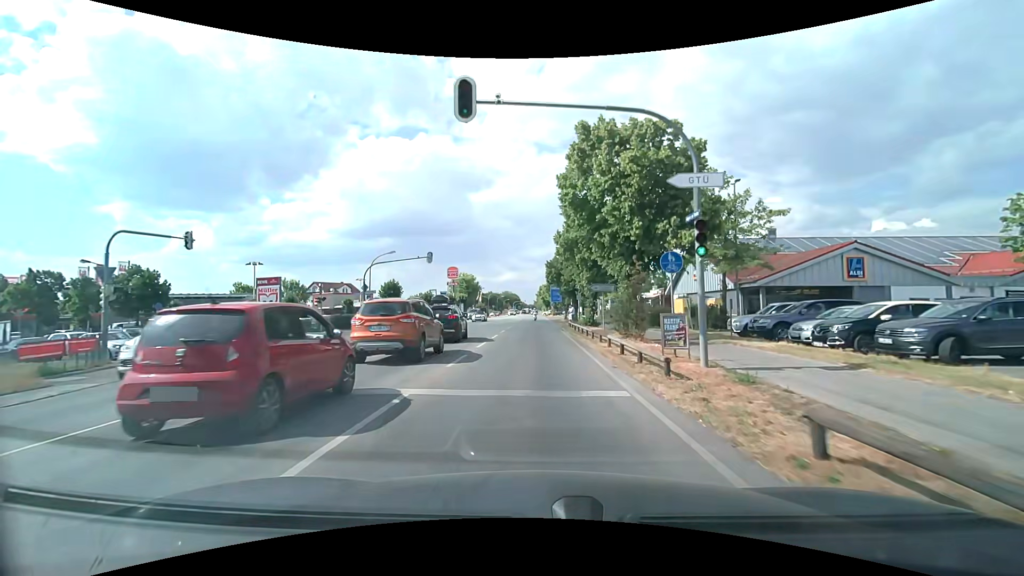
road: secondary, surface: asphalt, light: Day
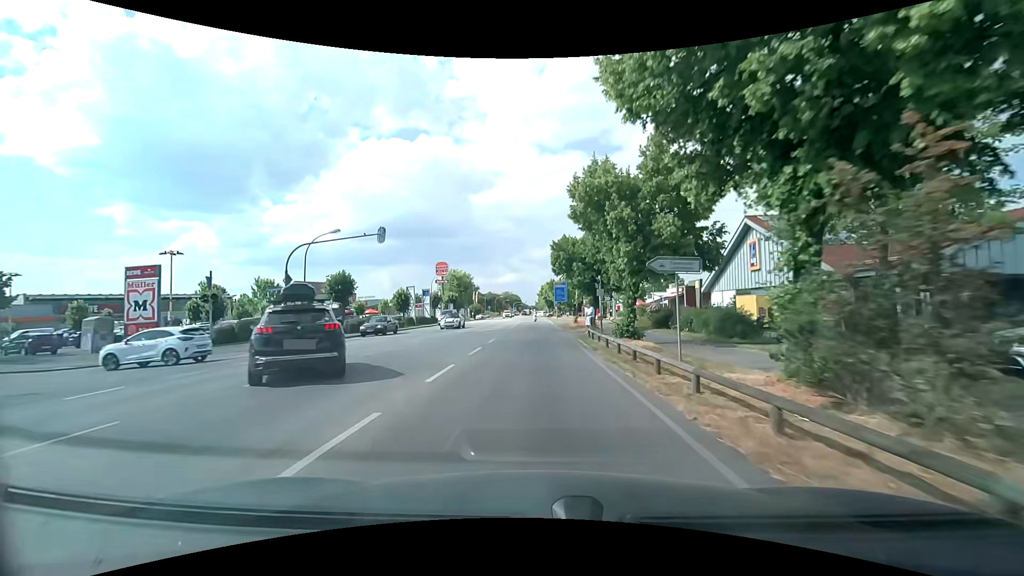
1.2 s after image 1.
(-0.1, +14.3) m; -1°
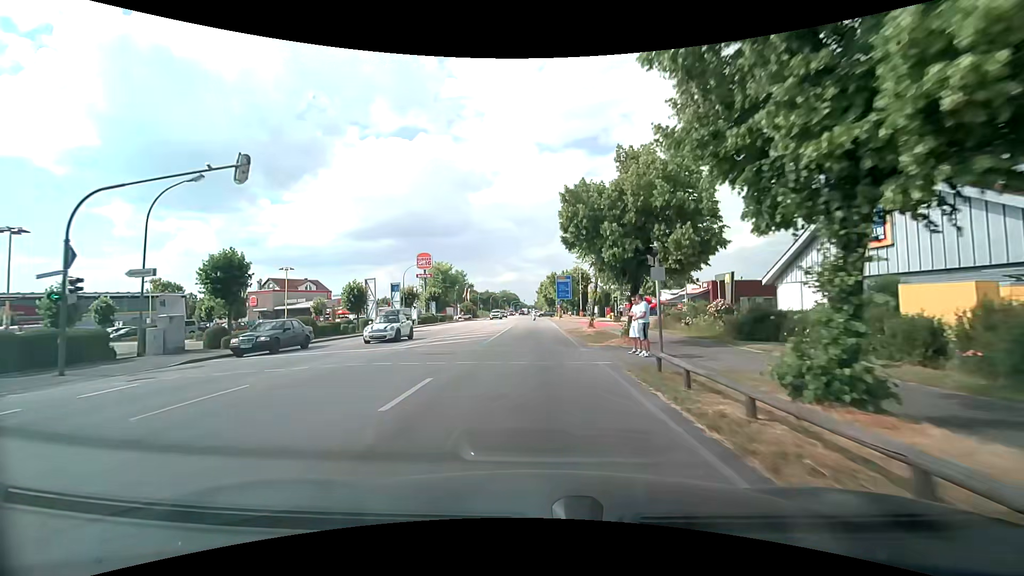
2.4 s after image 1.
(0.0, +14.6) m; 0°
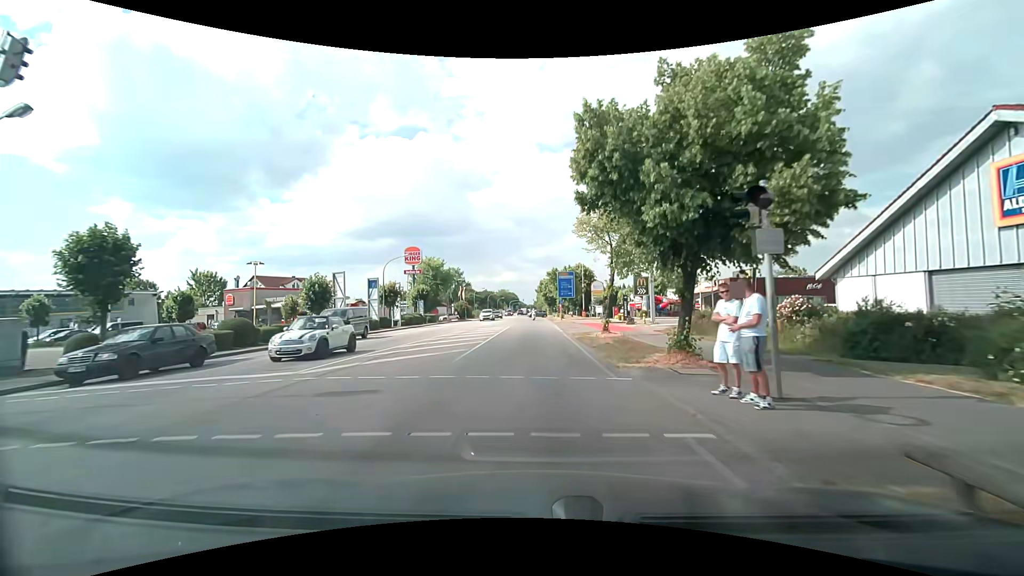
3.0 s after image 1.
(0.0, +7.4) m; 0°
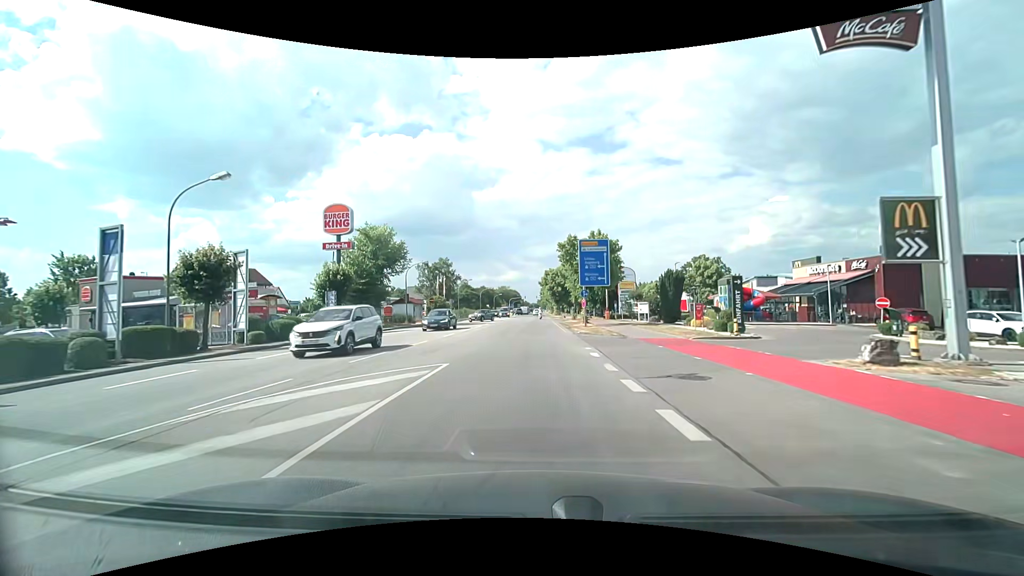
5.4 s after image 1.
(0.0, +30.1) m; 0°
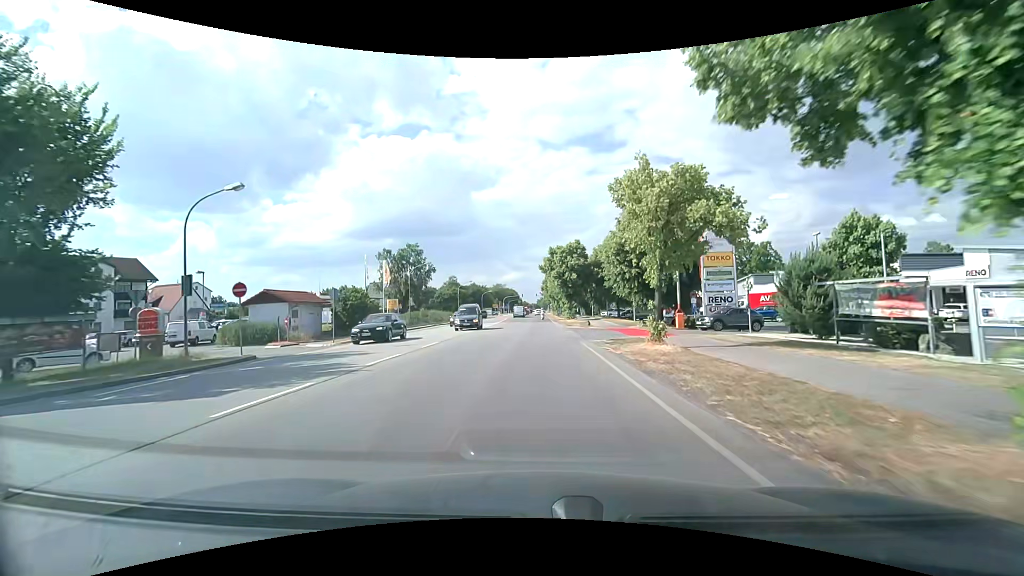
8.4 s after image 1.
(-0.1, +36.5) m; 0°
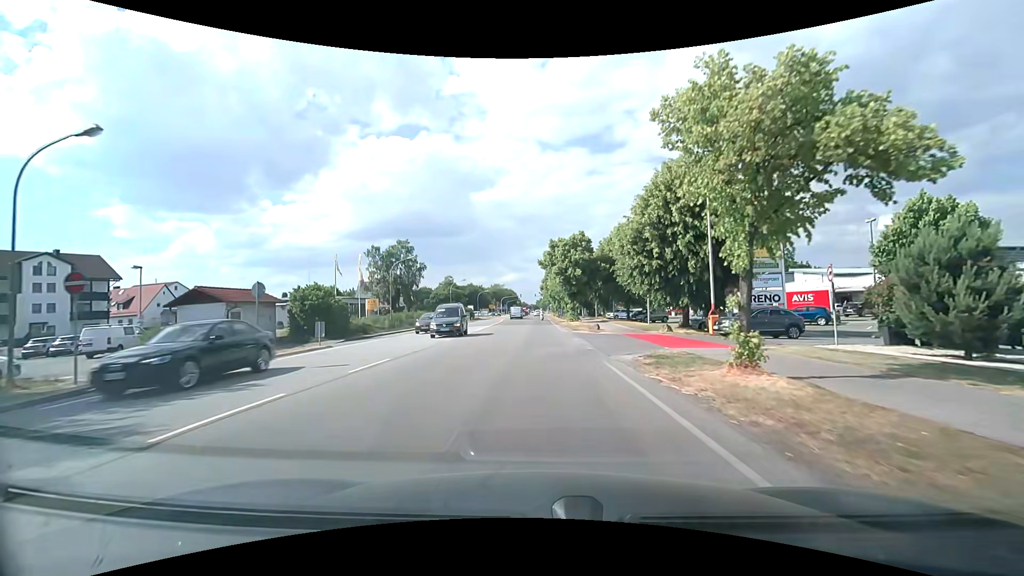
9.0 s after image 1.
(0.0, +7.1) m; 0°
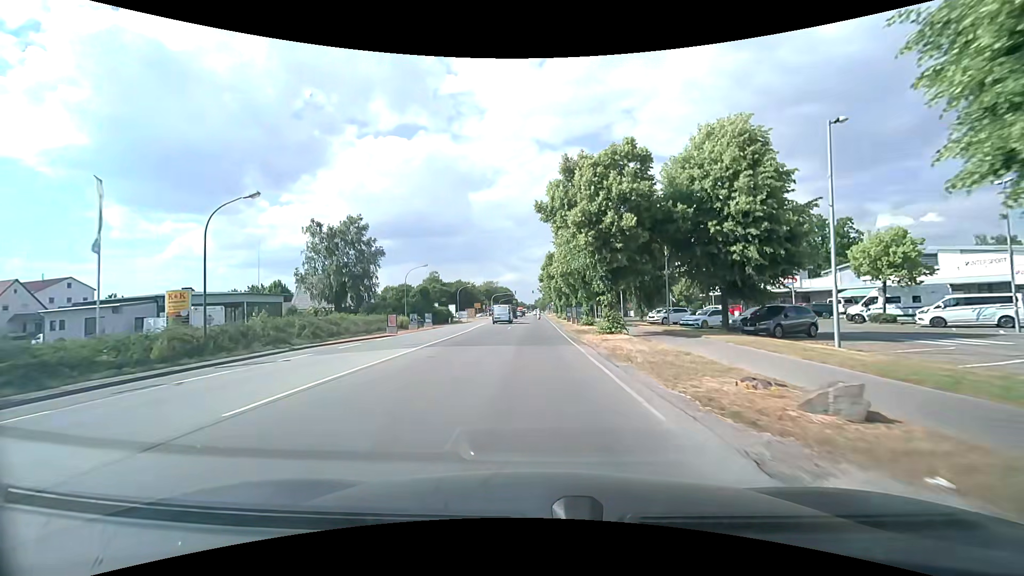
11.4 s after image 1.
(+0.2, +28.5) m; 0°
(0, +10) (0, +20) (0, +30) (0, +40) (0, +50) (0, +60) (0, +70) (0, +80) (0, +90) (0, +100) m
